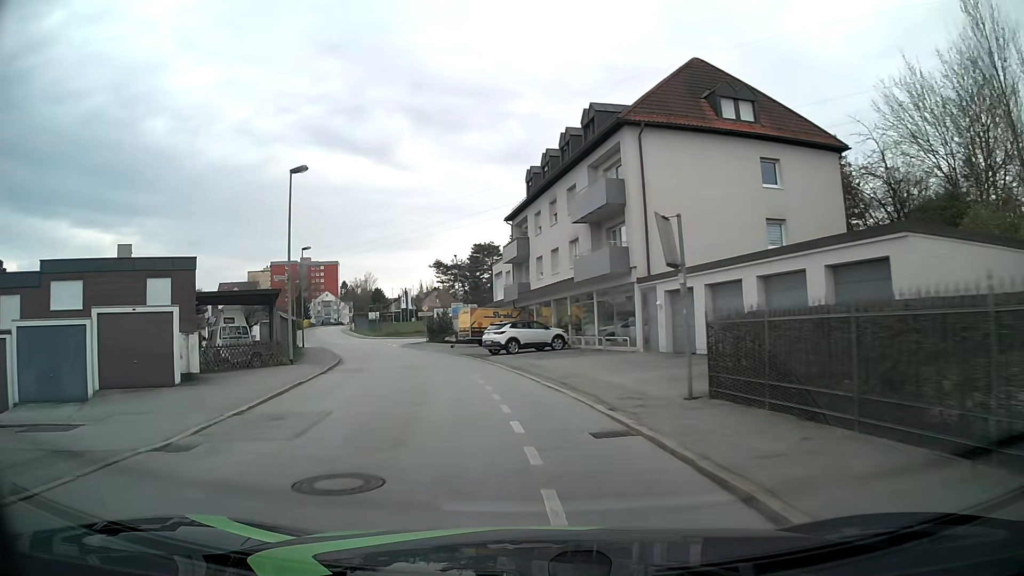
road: residential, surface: asphalt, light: Day
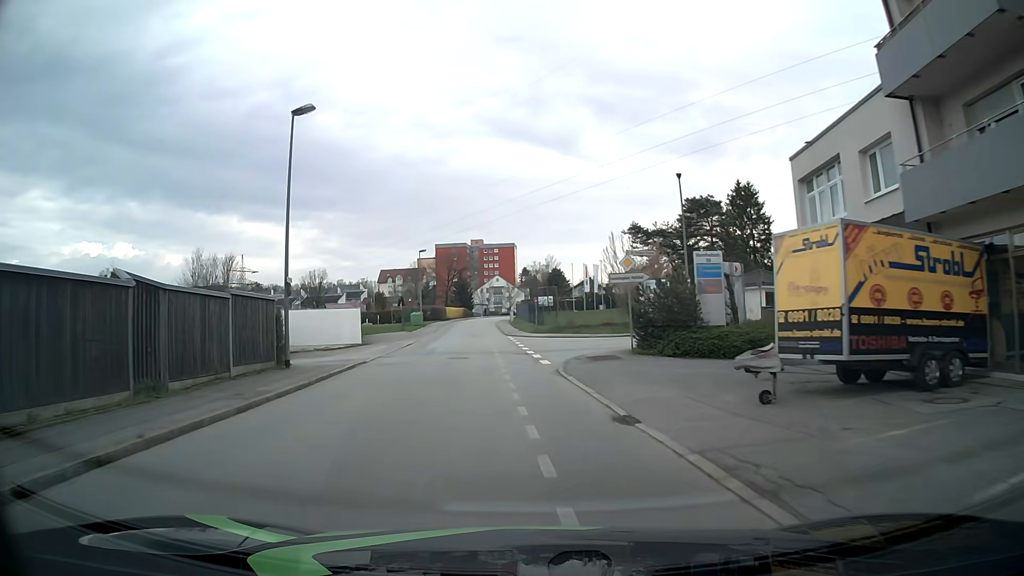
(-5.7, +36.0) m; -17°
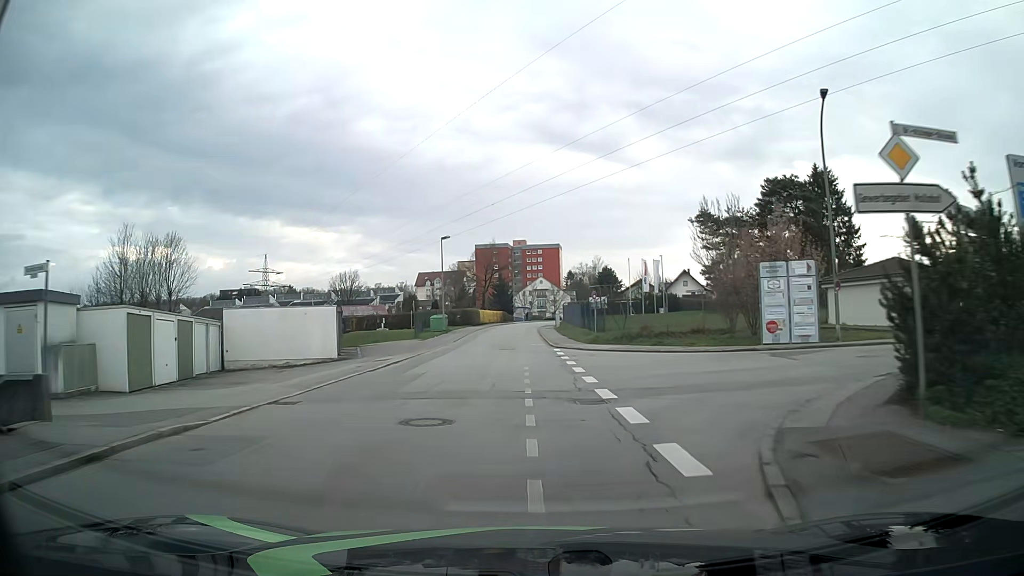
(-0.4, +15.2) m; -3°
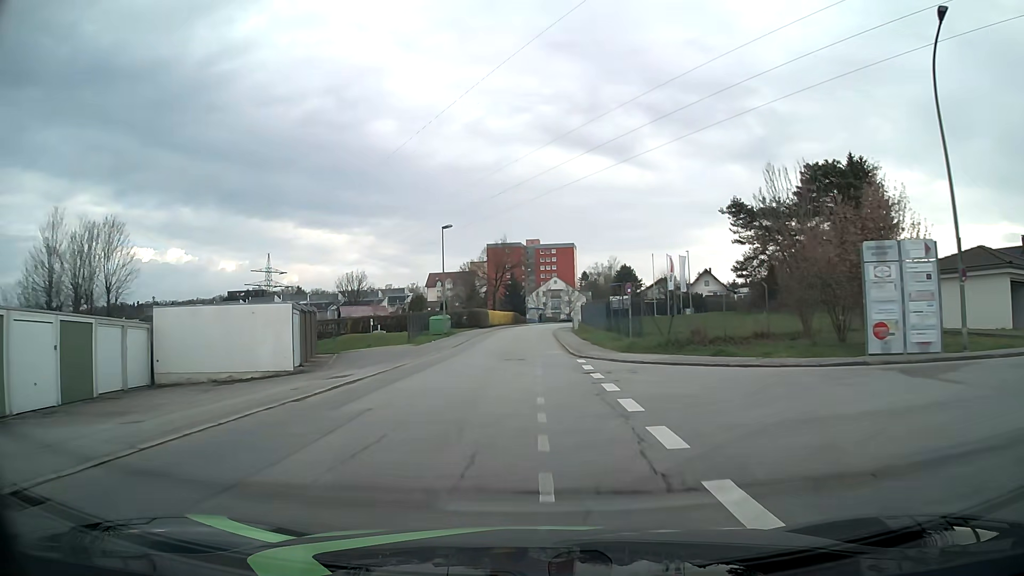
(-0.1, +7.7) m; -1°
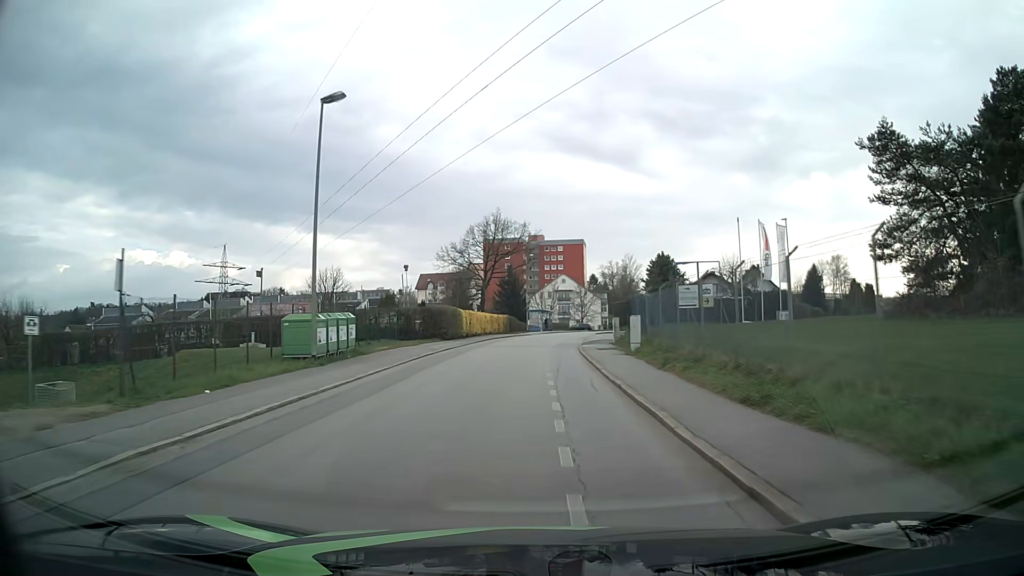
(-0.1, +30.8) m; 0°
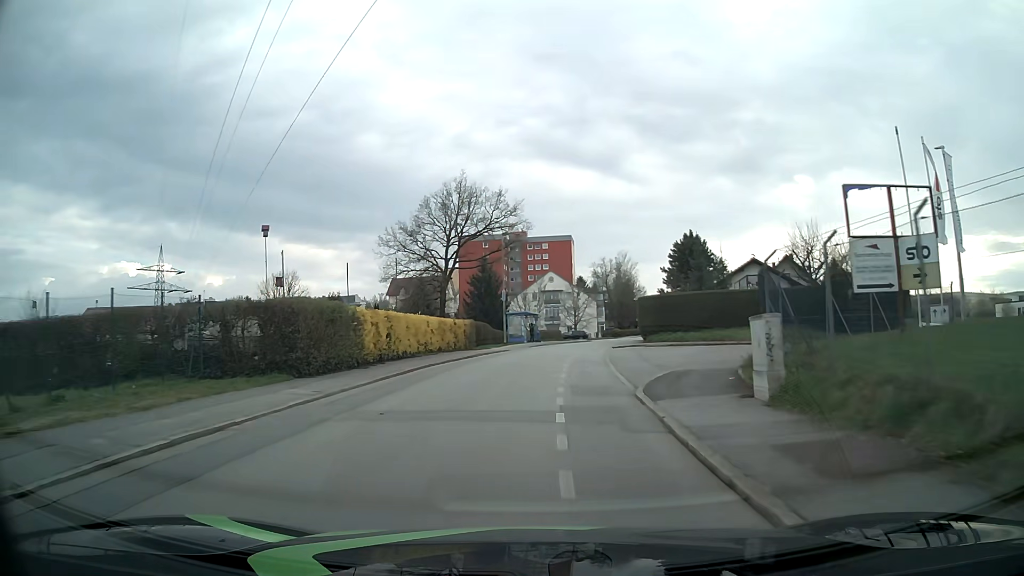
(+0.2, +23.1) m; +1°
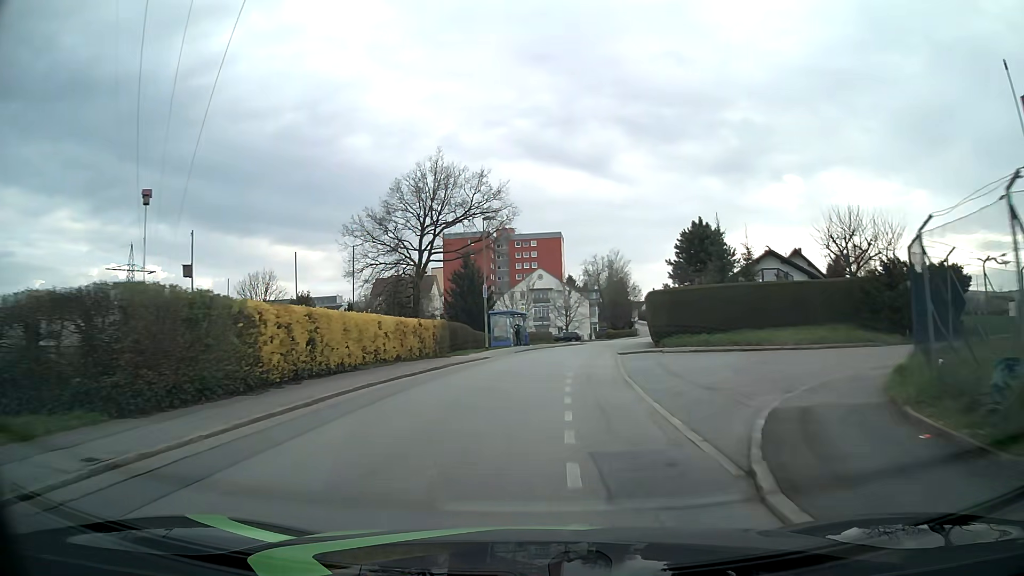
(+0.1, +7.7) m; +1°
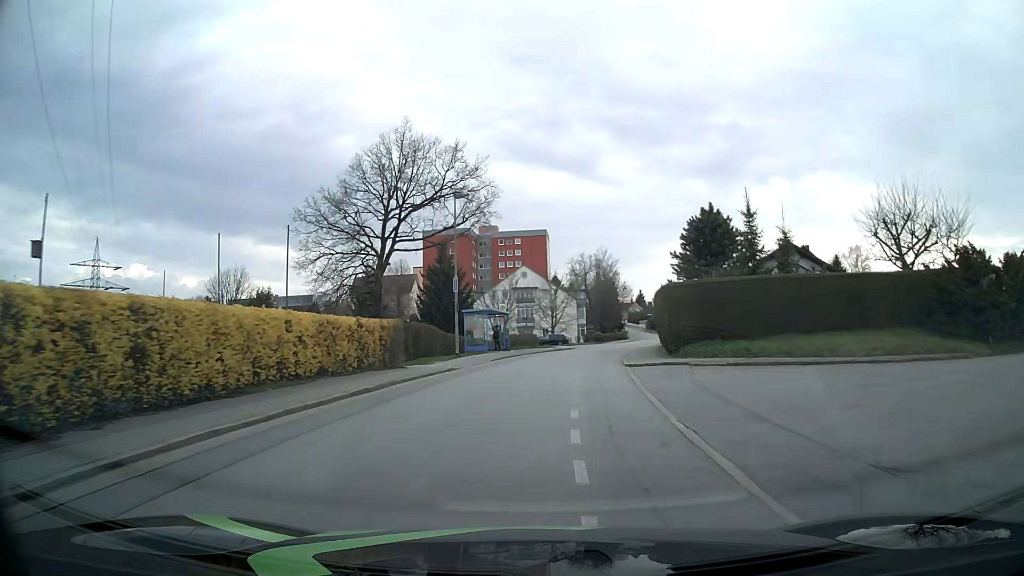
(+0.1, +7.6) m; +1°
(0, +10) (+1, +20) (+2, +30) (+4, +40) (+6, +49) (+9, +59) (+11, +69) (+14, +78) (+17, +88) (+19, +98) m
